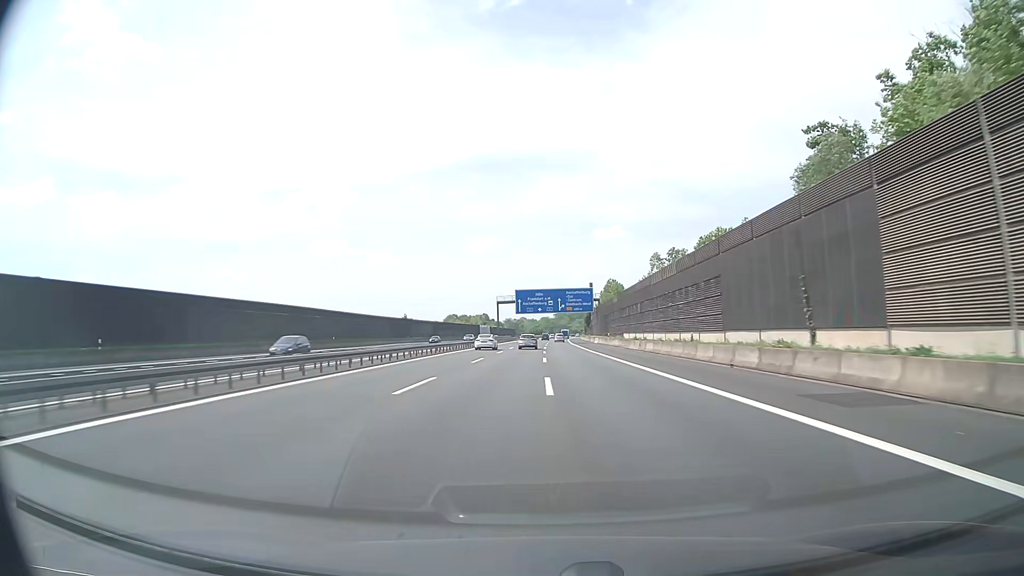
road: motorway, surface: asphalt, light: Day
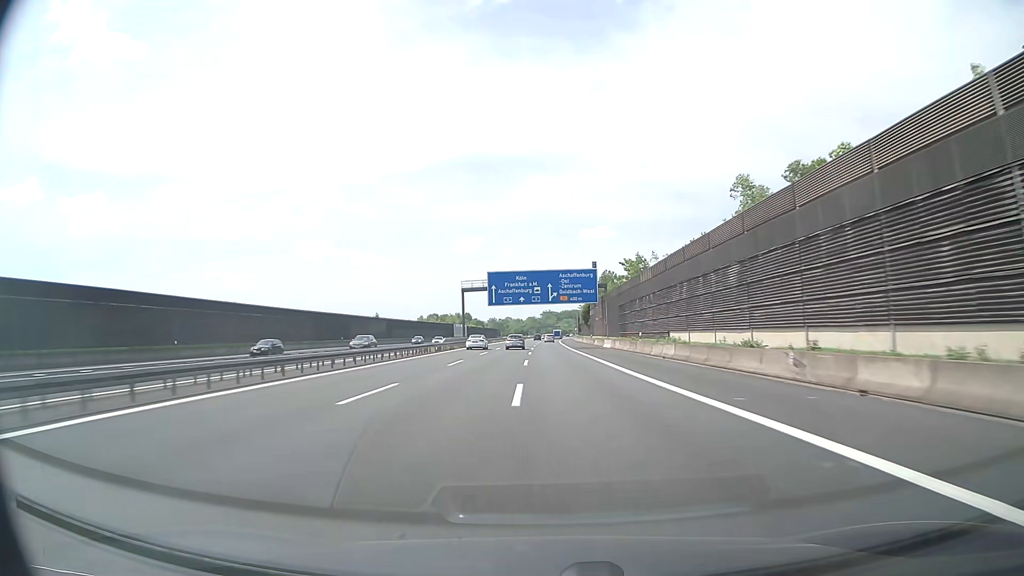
(+0.3, +37.7) m; +1°
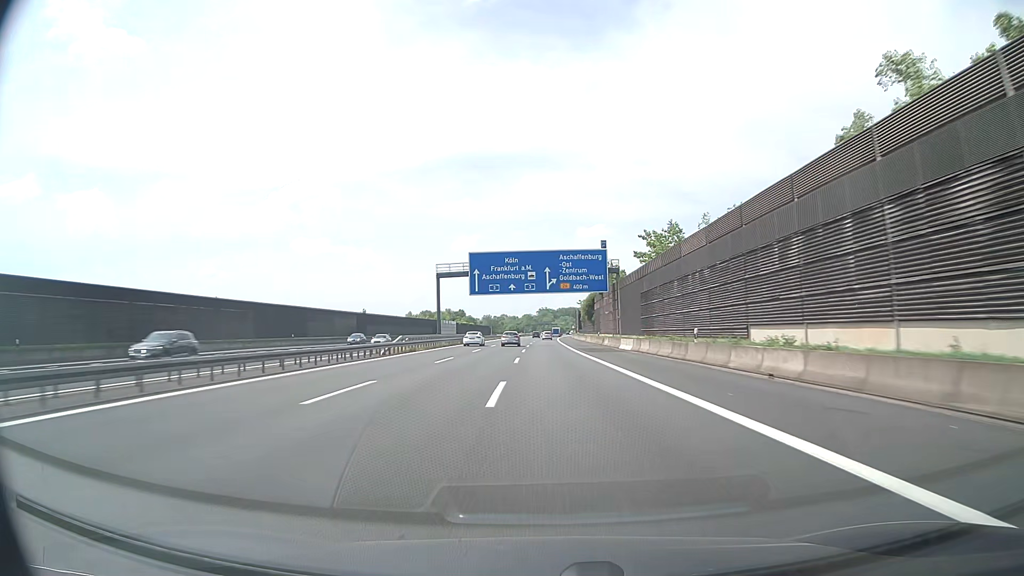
(+0.1, +19.0) m; 0°
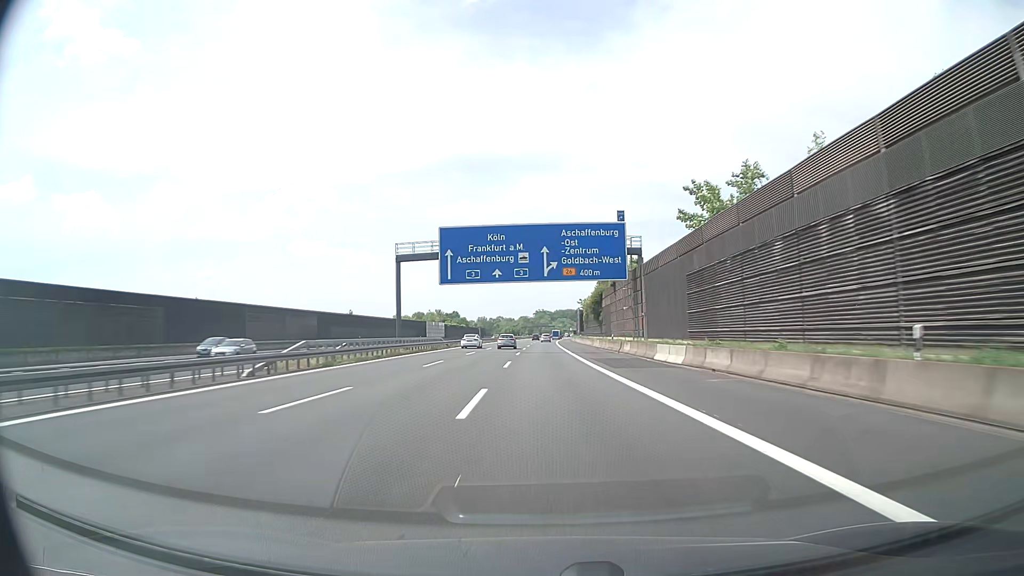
(+0.1, +19.0) m; 0°
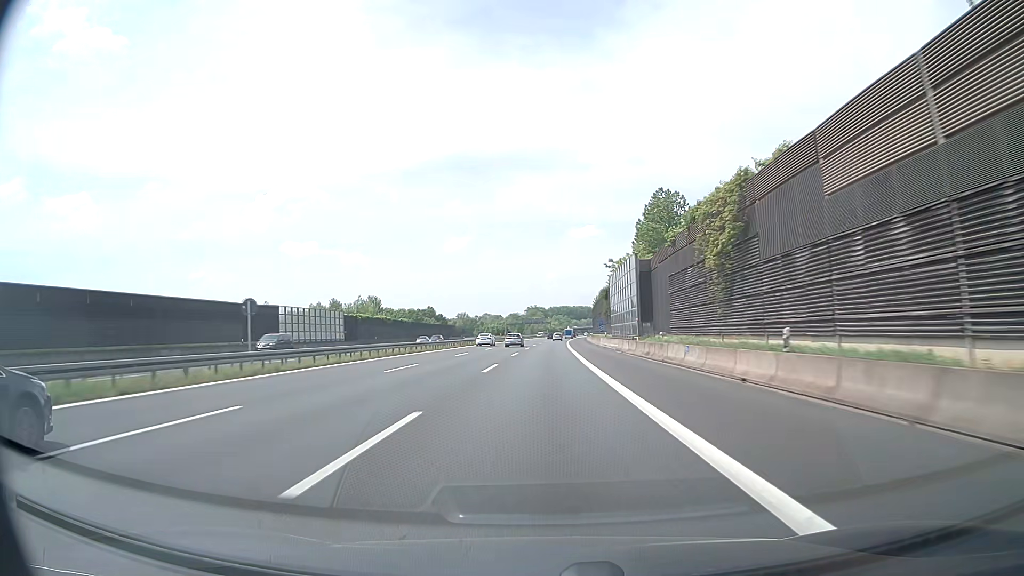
(+0.2, +94.7) m; +1°
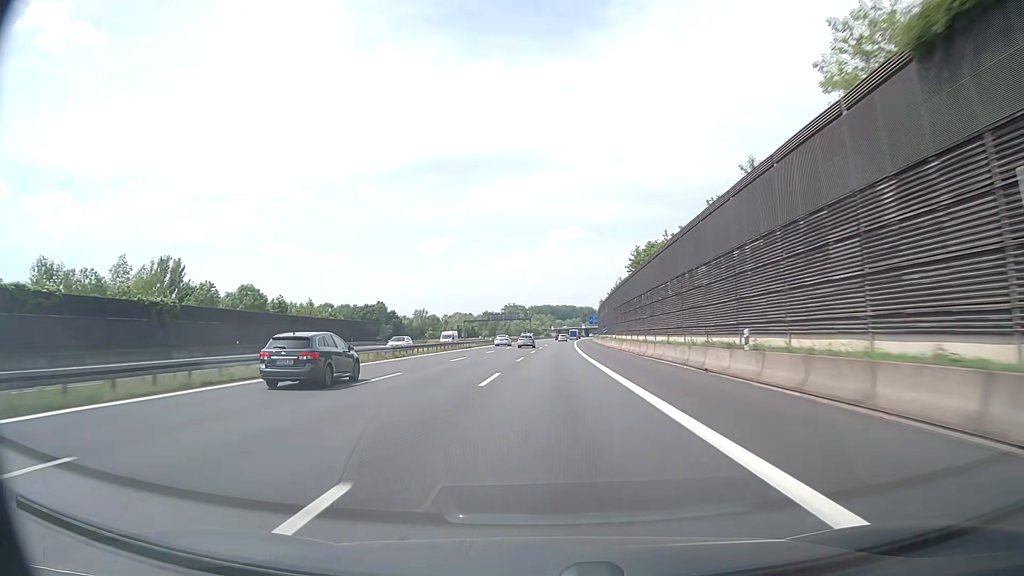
(+1.0, +94.7) m; +2°
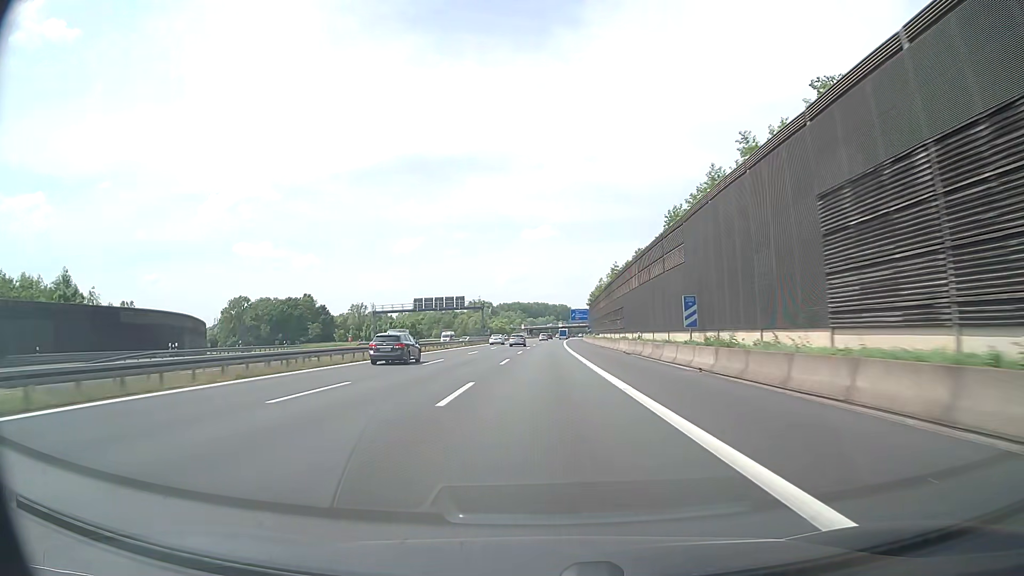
(+1.5, +76.7) m; +2°
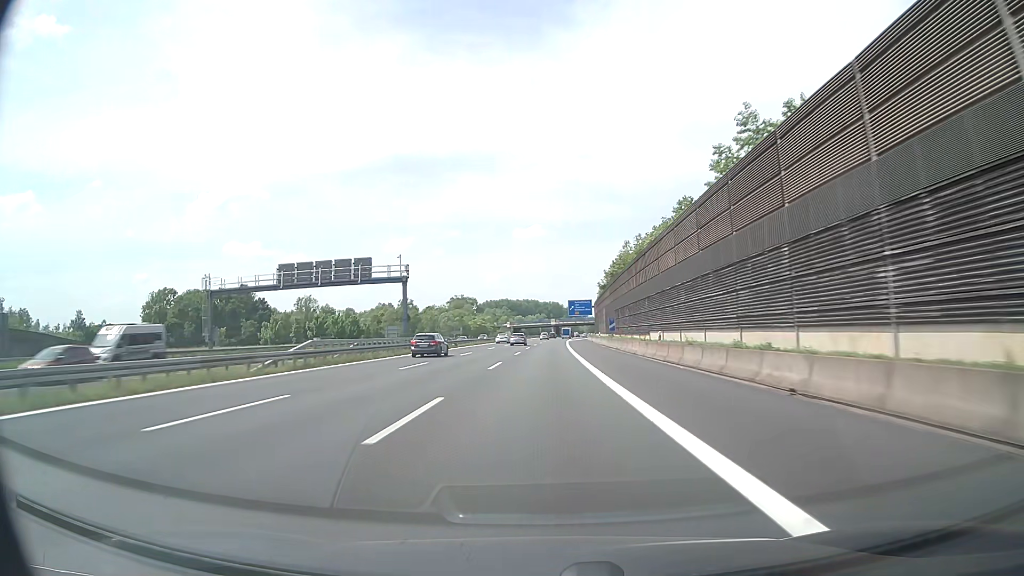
(+0.5, +57.9) m; +1°
(0, +10) (0, +20) (0, +30) (0, +40) (0, +50) (+1, +60) (+1, +70) (+1, +80) (+1, +90) (+2, +100) m
